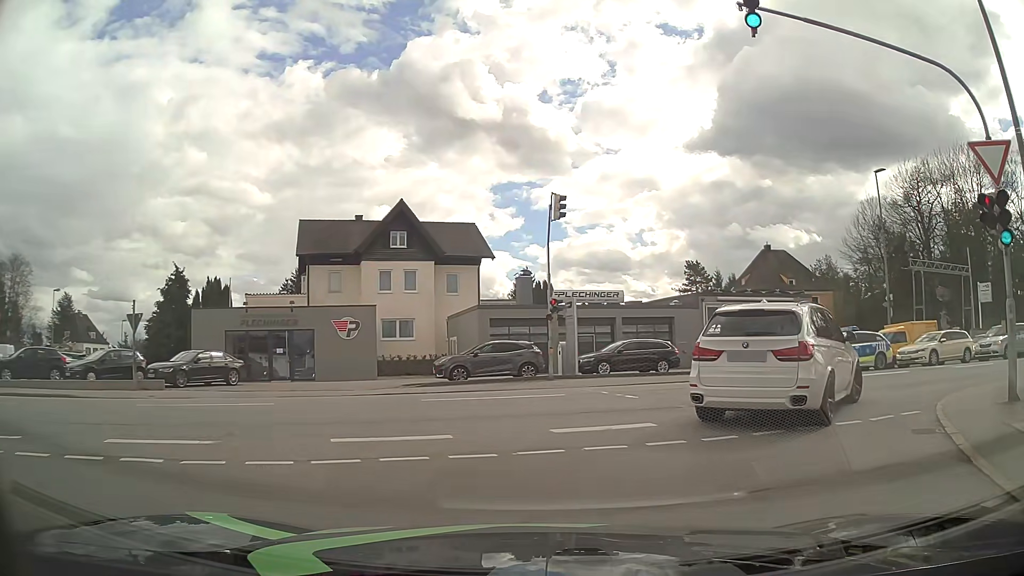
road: residential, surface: asphalt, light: Day
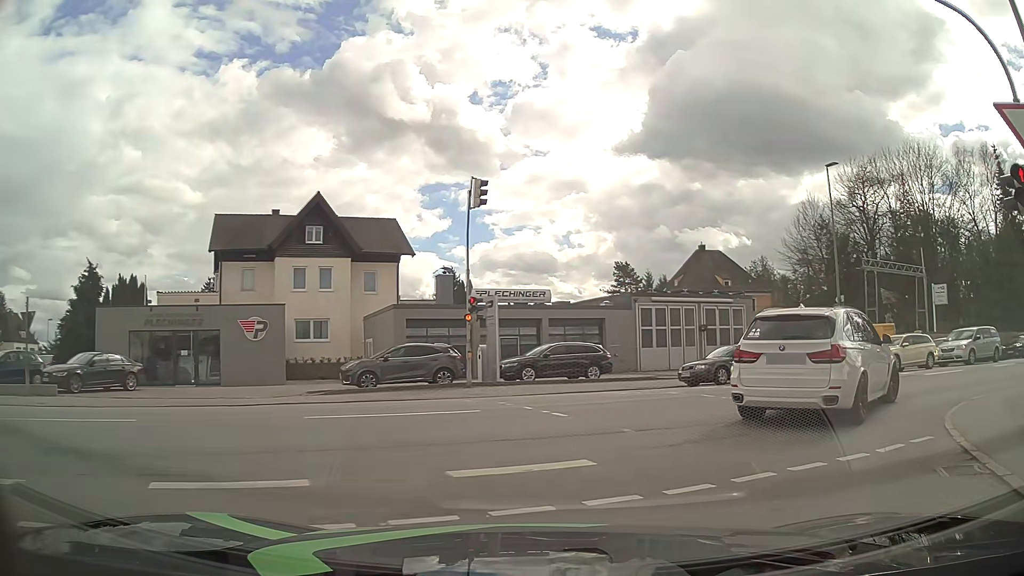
(+0.1, +2.6) m; +6°
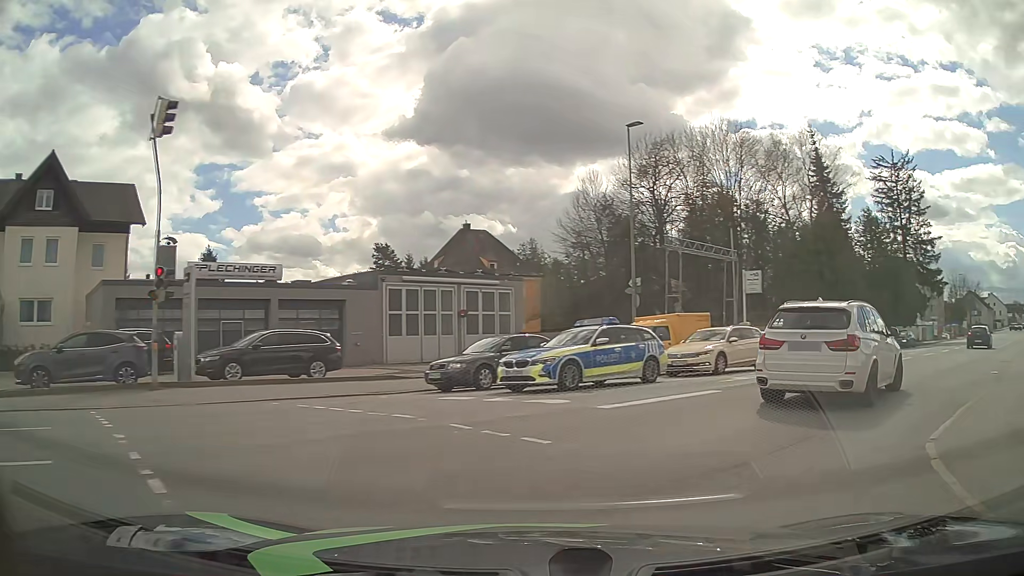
(+1.0, +6.0) m; +19°
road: tertiary
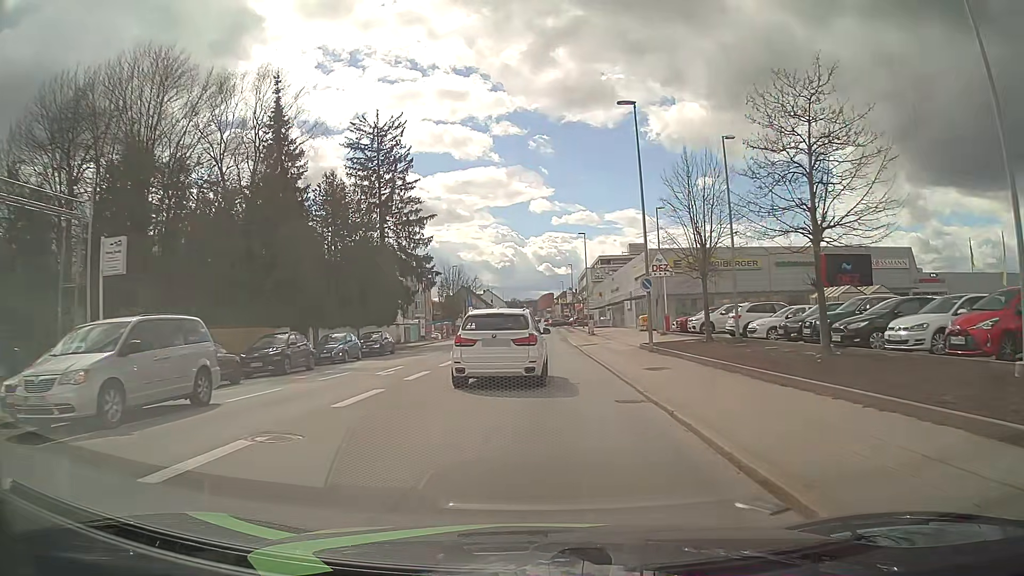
(+7.8, +14.1) m; +45°
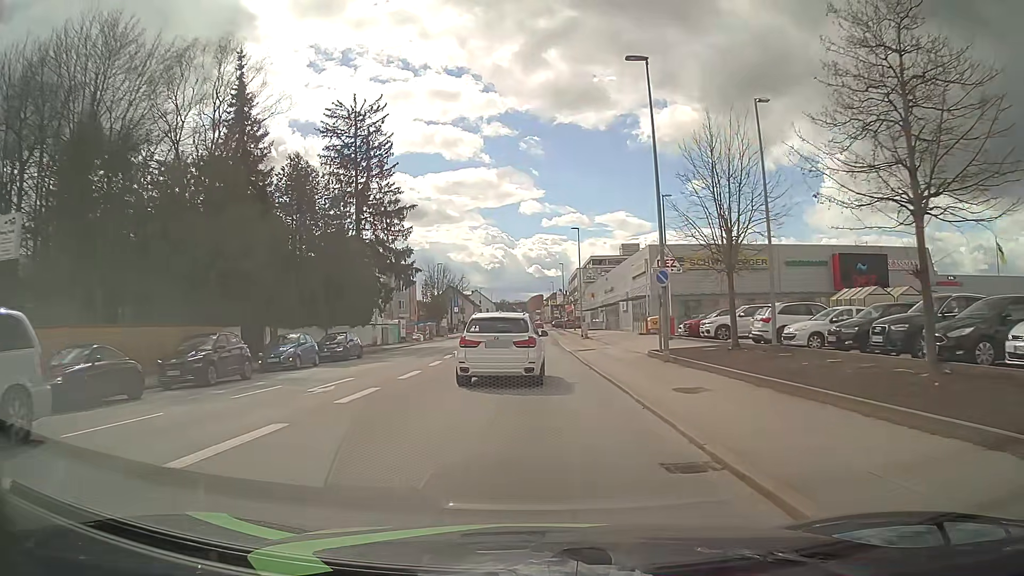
(+0.1, +5.4) m; +1°
